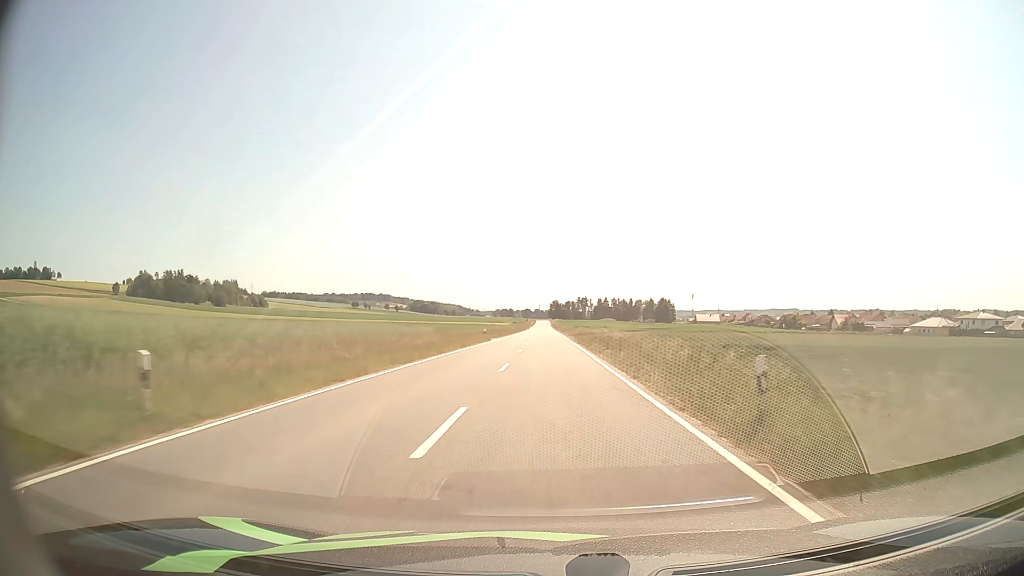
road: tertiary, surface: asphalt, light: Day
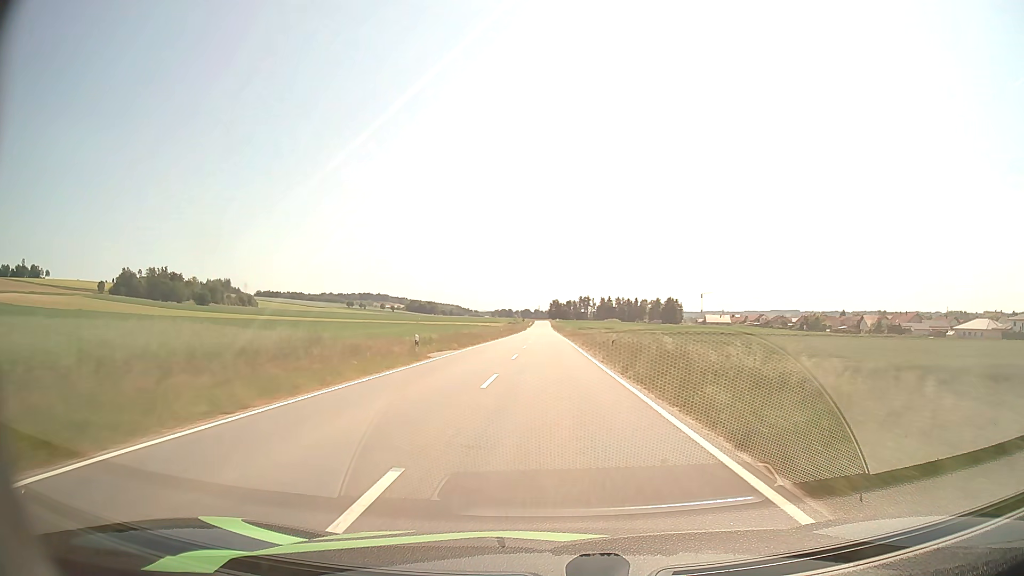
(0.0, +29.3) m; 0°
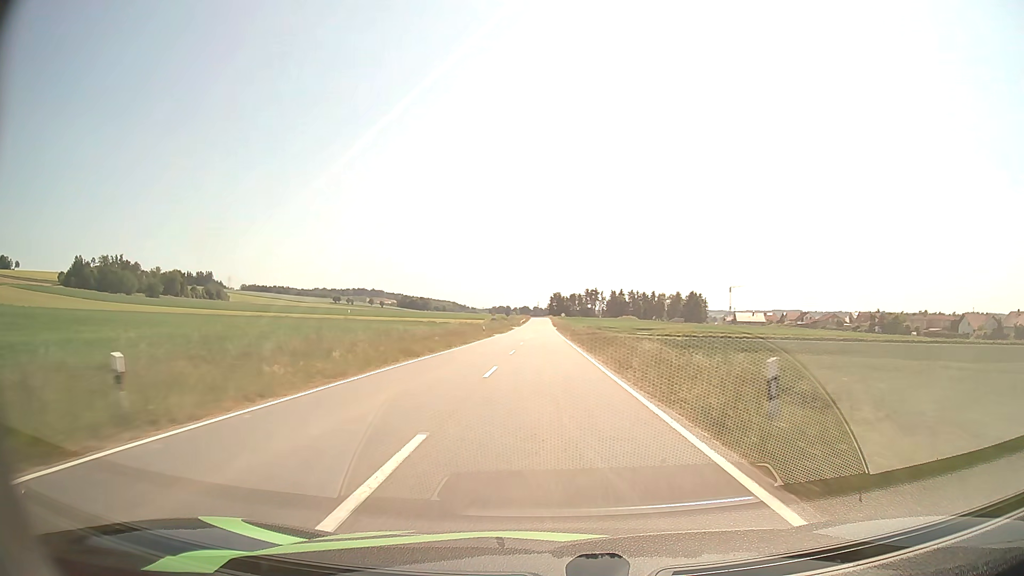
(-0.1, +72.9) m; 0°
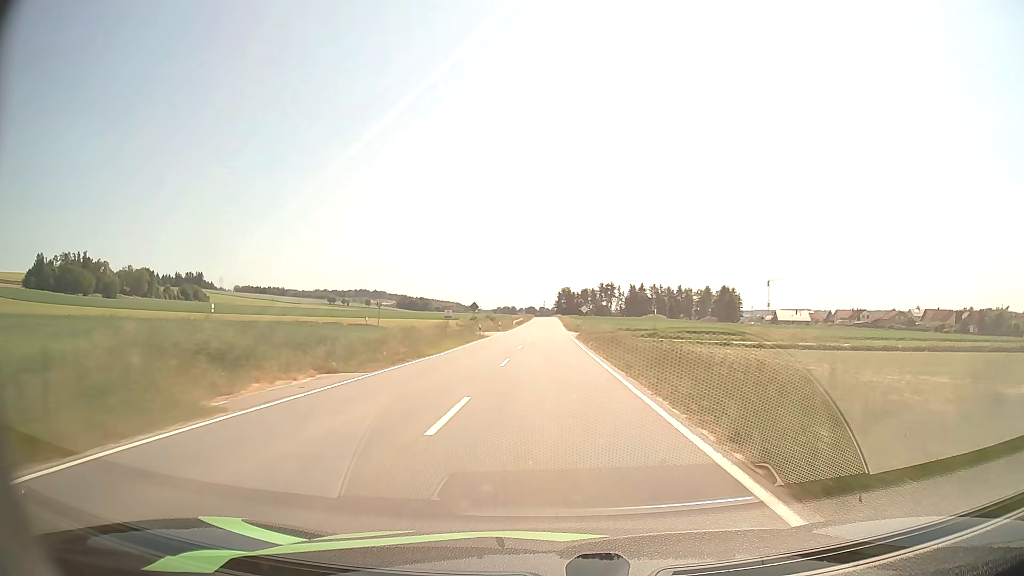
(-0.2, +58.3) m; 0°
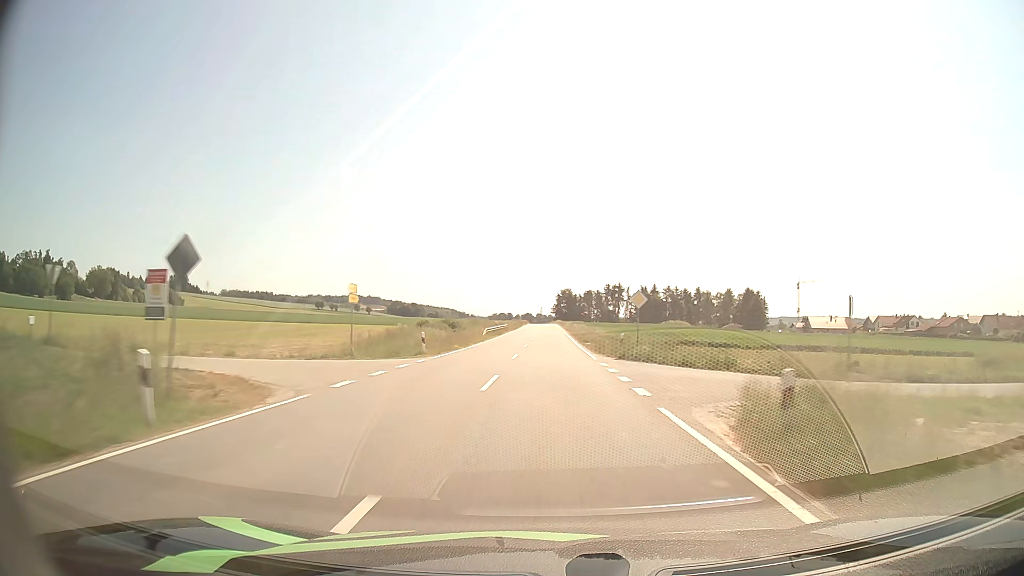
(0.0, +44.3) m; 0°
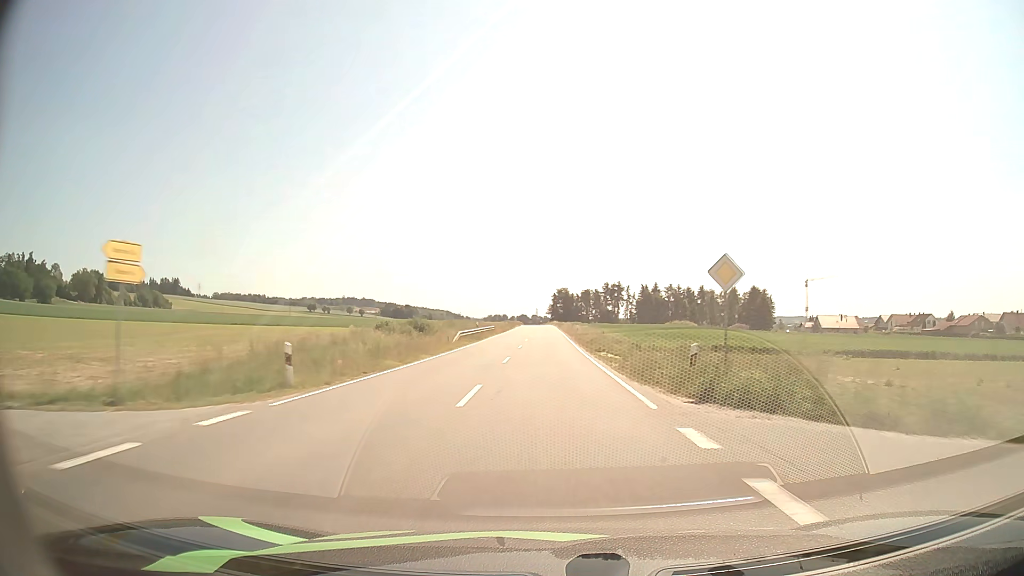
(+0.1, +14.9) m; 0°
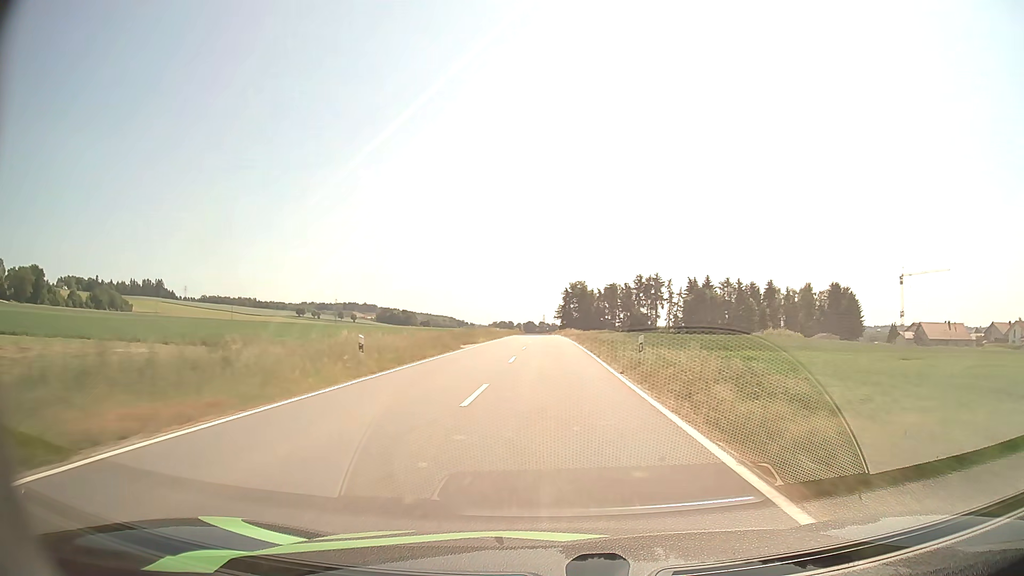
(-0.2, +74.7) m; -1°
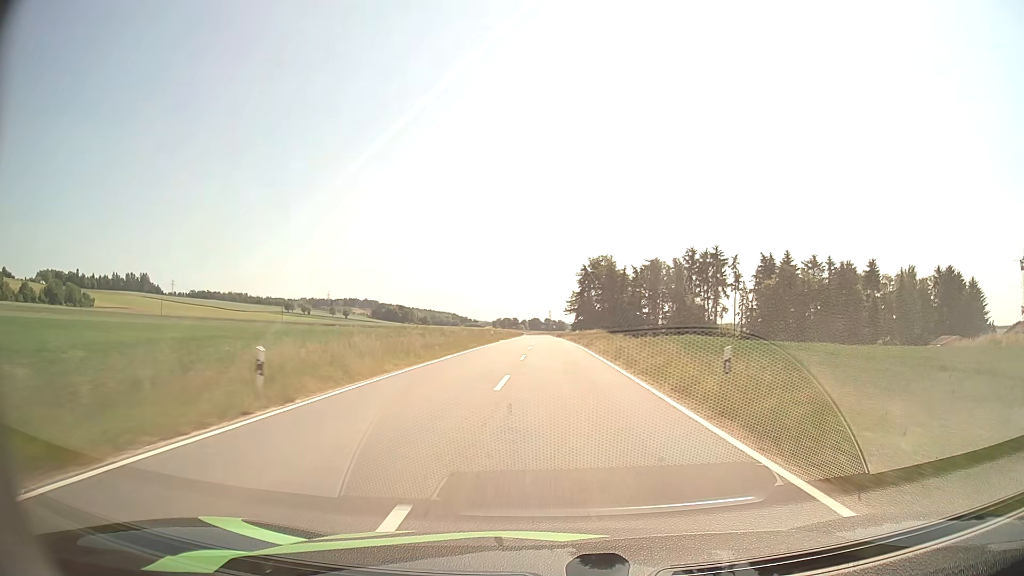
(-0.2, +59.6) m; 0°
(0, +10) (0, +20) (0, +30) (0, +40) (0, +50) (0, +60) (0, +70) (0, +80) (0, +90) (-1, +100) m
